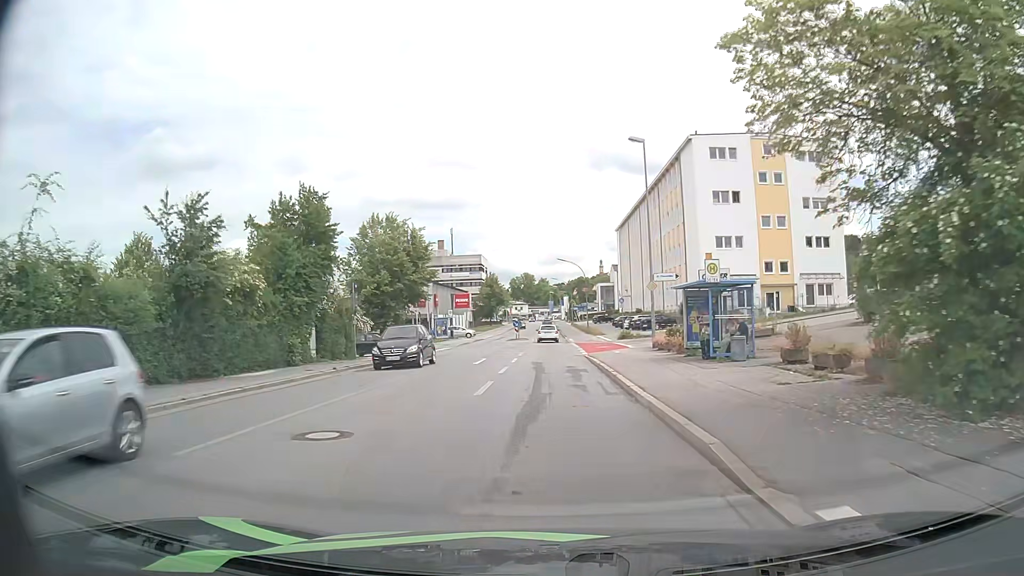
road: tertiary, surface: asphalt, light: Day
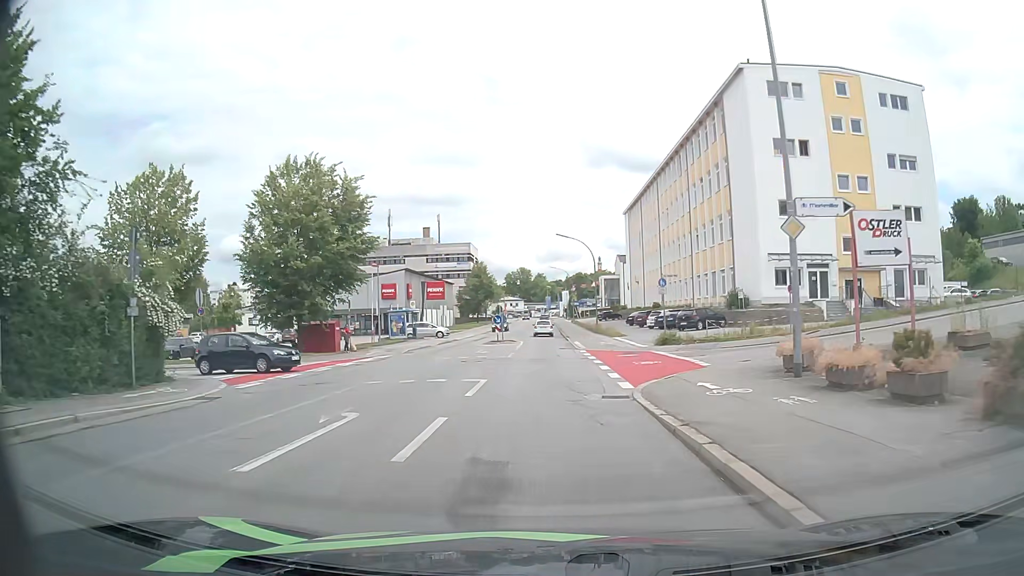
(+0.1, +19.4) m; 0°
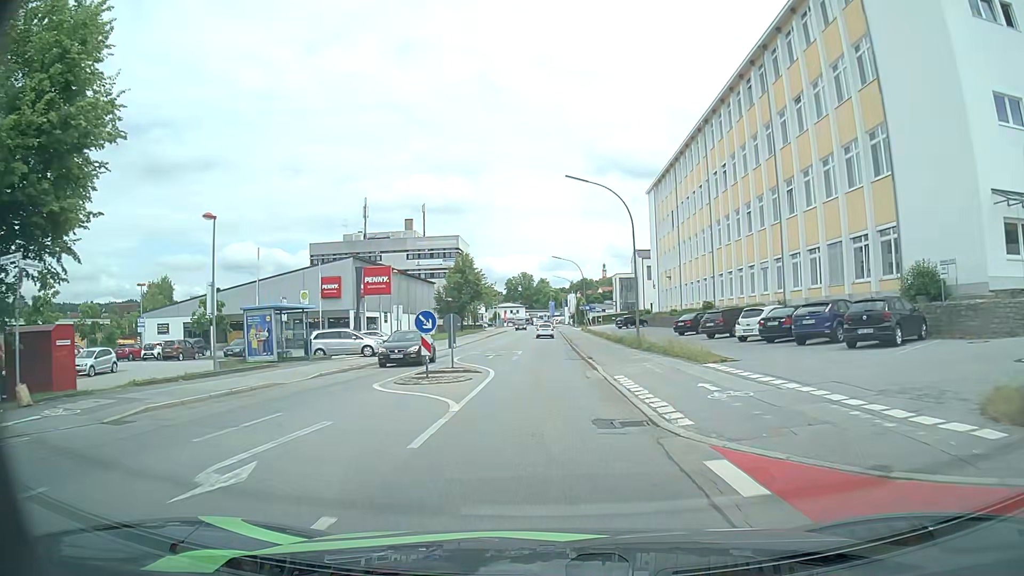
(0.0, +25.8) m; 0°
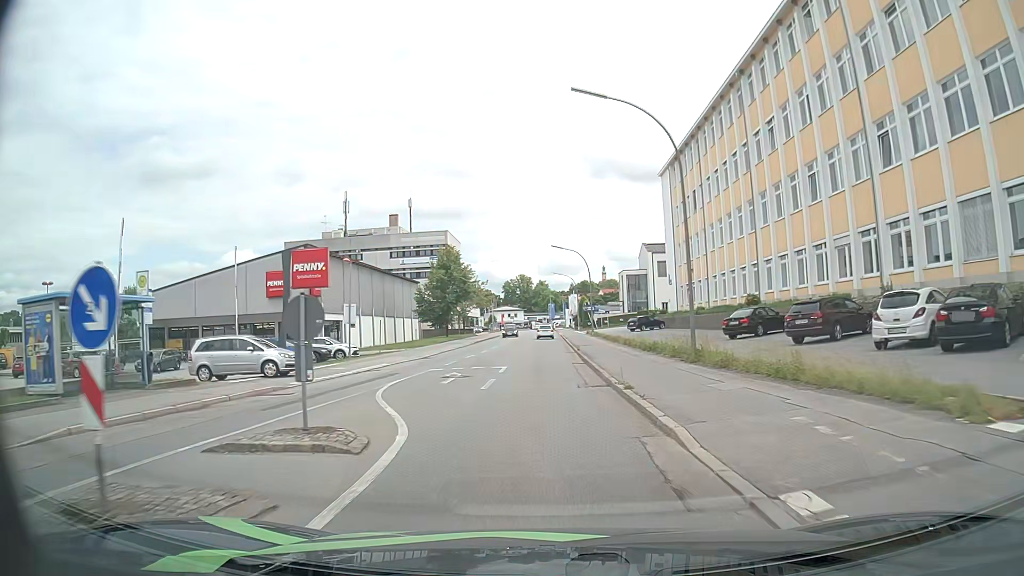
(0.0, +13.3) m; -1°
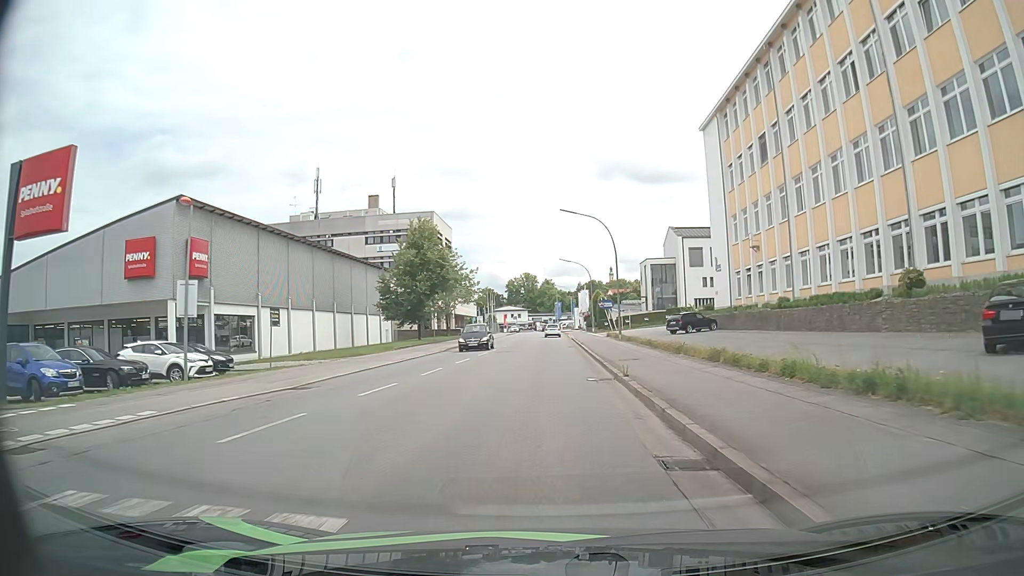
(+0.1, +20.5) m; 0°
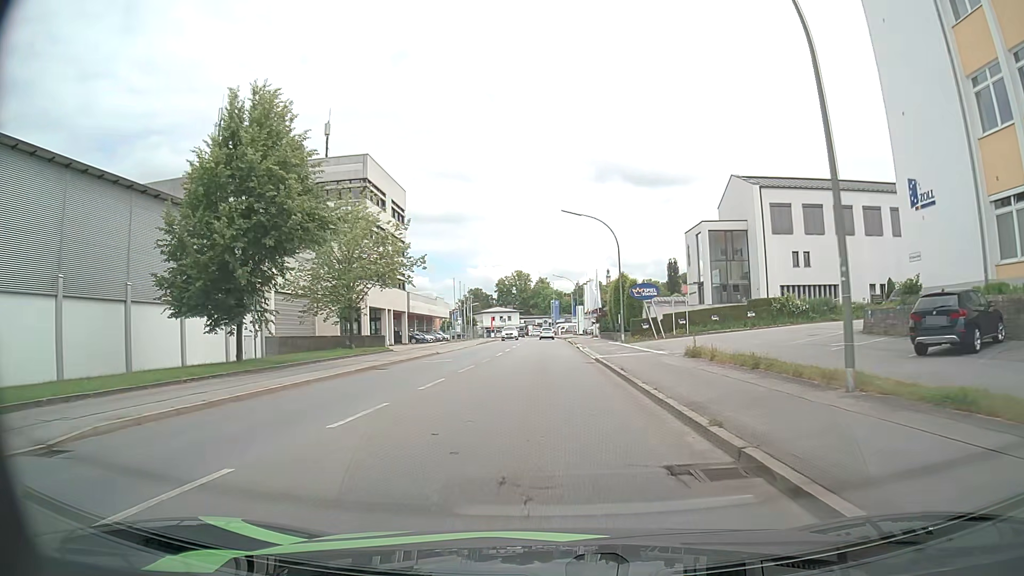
(+0.1, +35.6) m; 0°
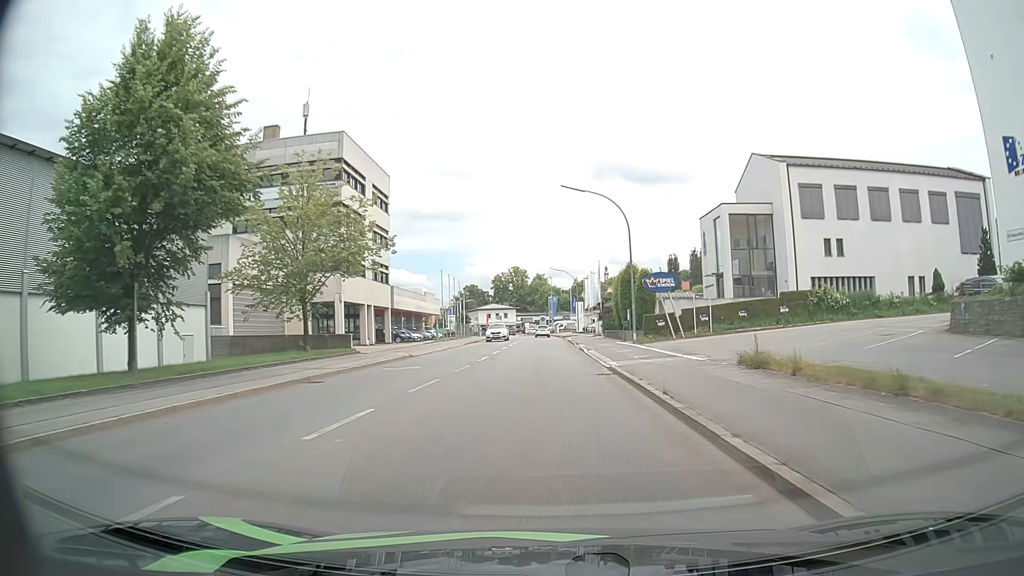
(+0.1, +7.3) m; 0°
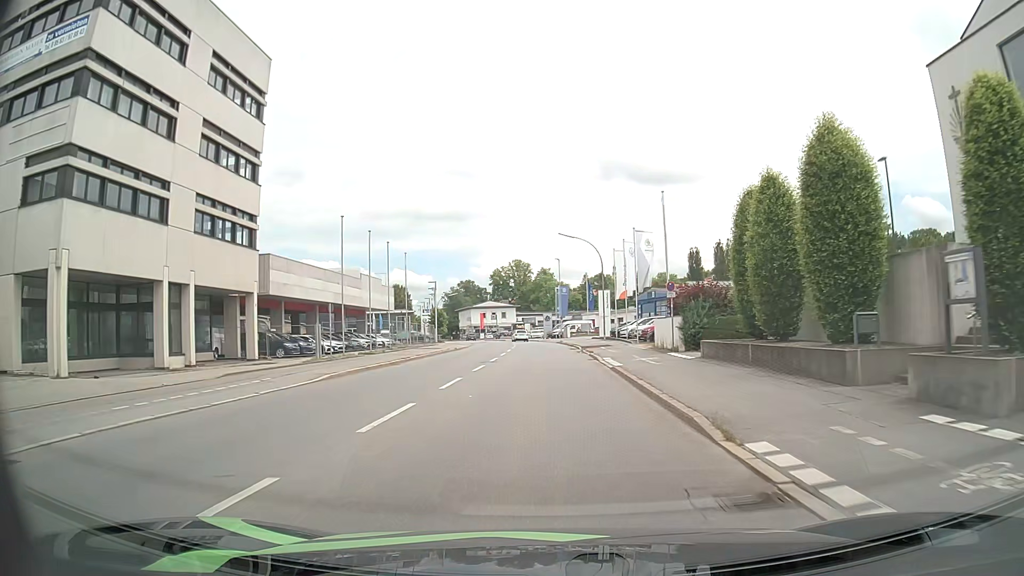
(0.0, +36.0) m; 0°
(0, +10) (0, +20) (0, +30) (0, +40) (0, +50) (-1, +60) (-2, +70) (-3, +80) (-4, +90) (-6, +100) m
